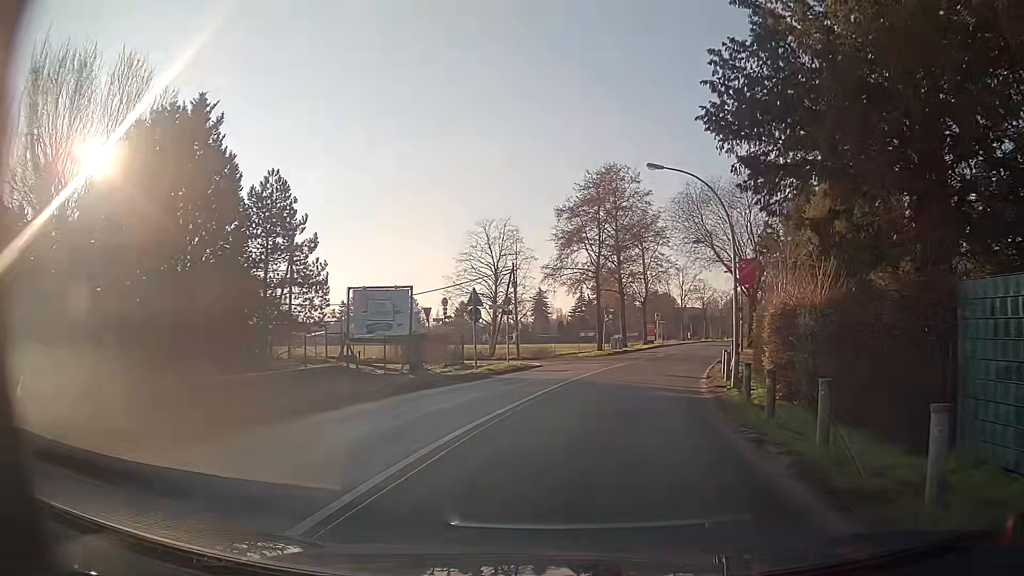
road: secondary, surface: asphalt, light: Day
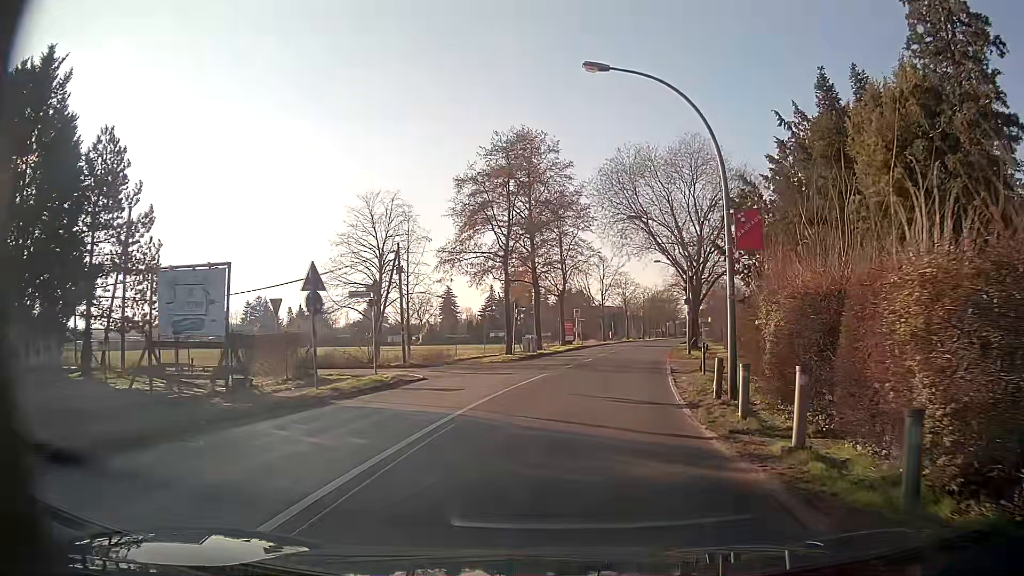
(+0.5, +9.4) m; +7°
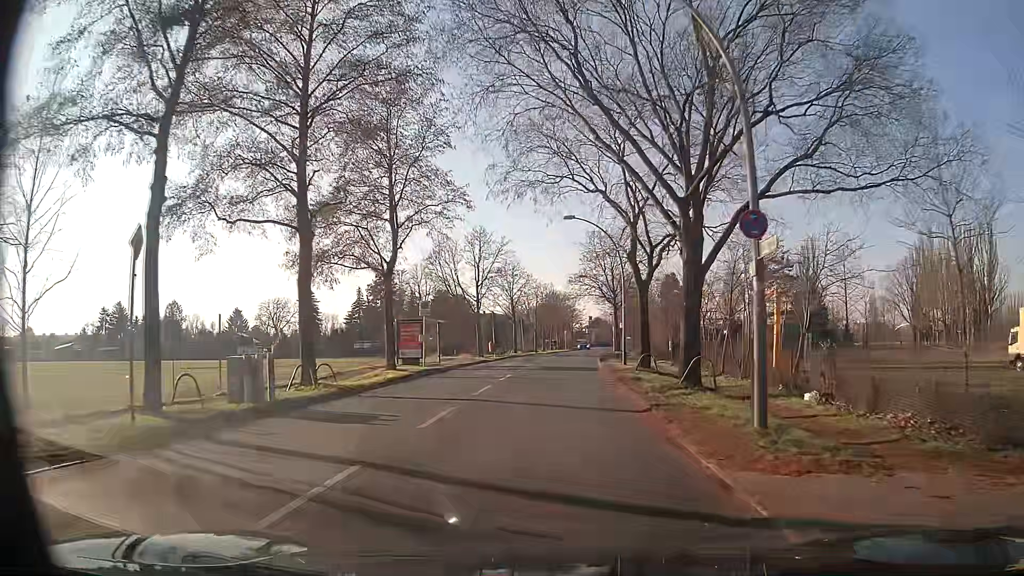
(+2.7, +26.7) m; +9°
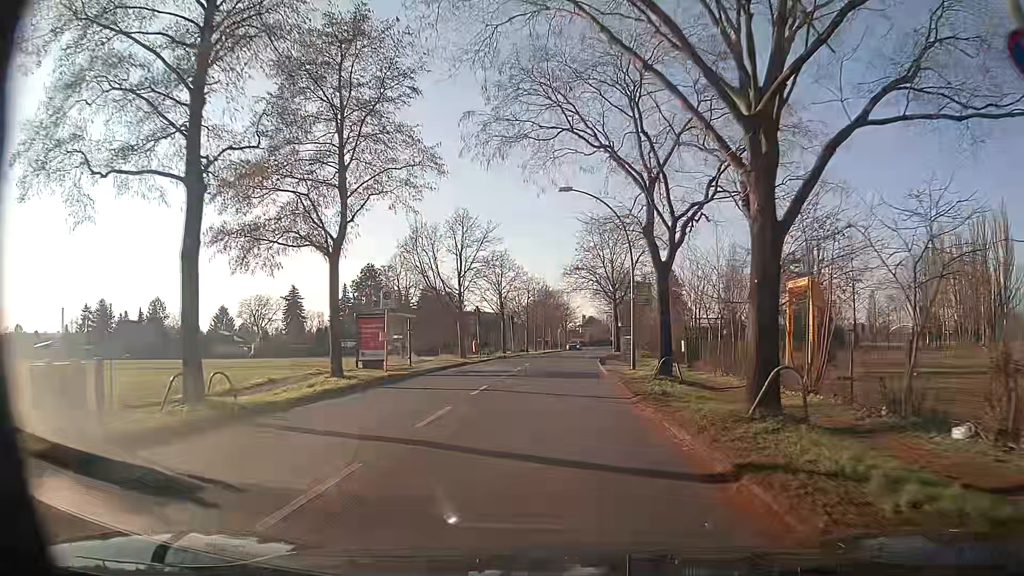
(+0.1, +6.4) m; +1°
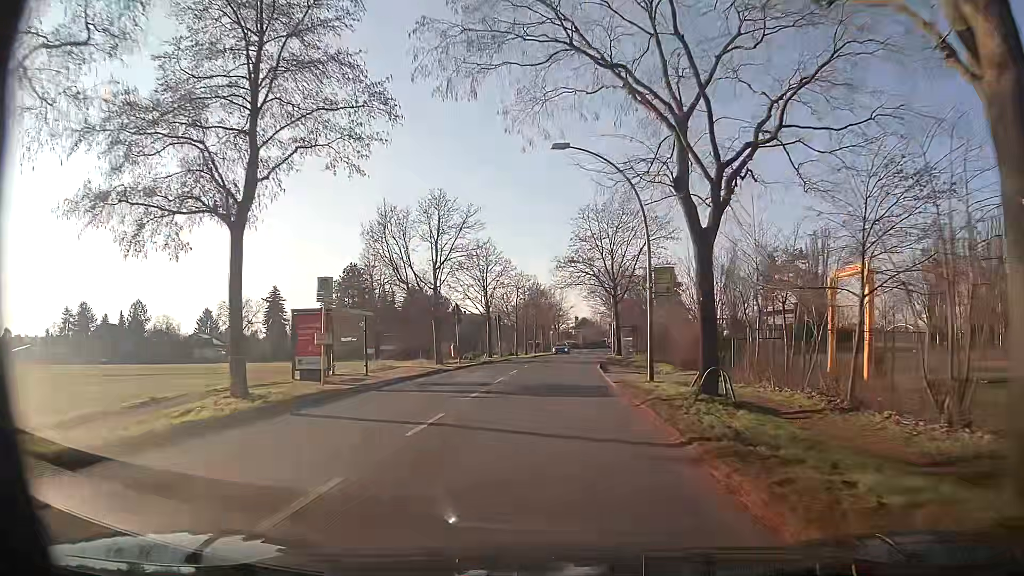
(0.0, +6.7) m; +1°
